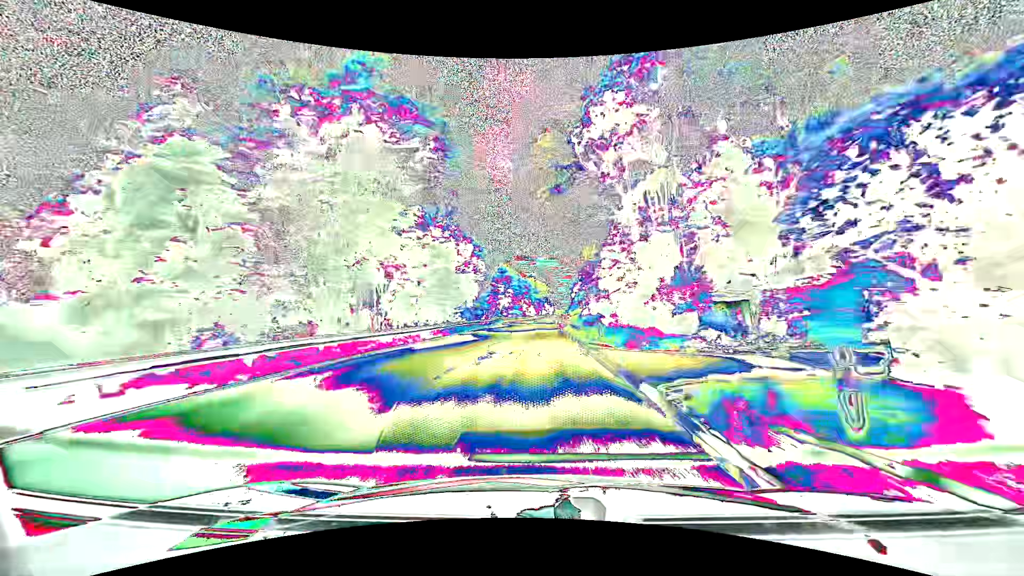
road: primary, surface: asphalt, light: Day
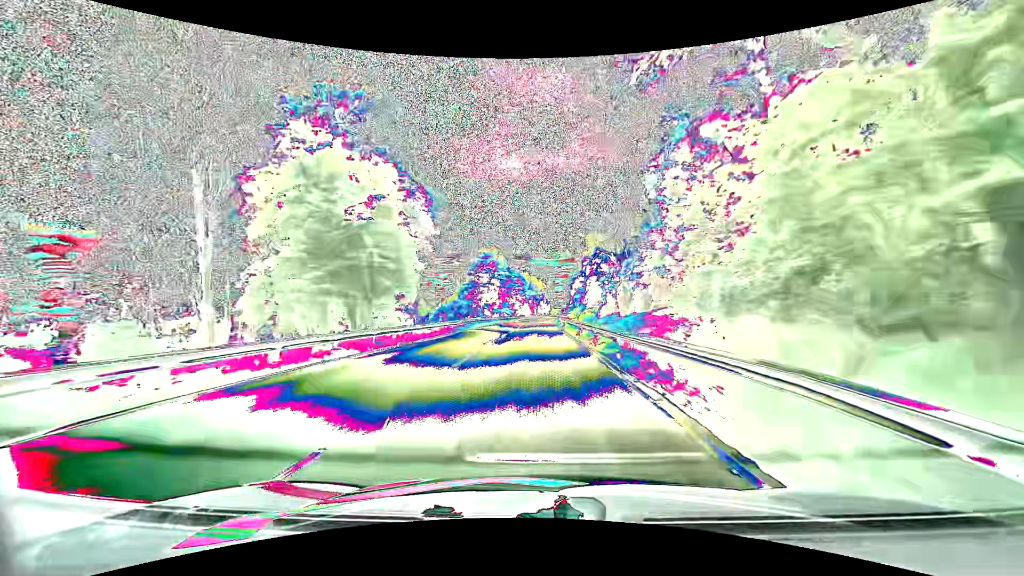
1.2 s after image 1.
(+0.2, +30.8) m; +1°
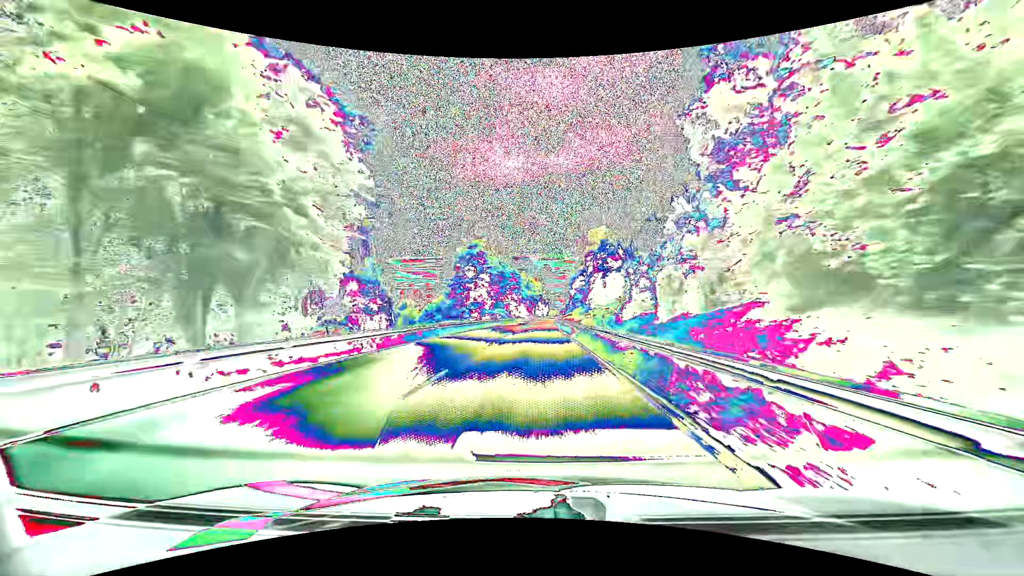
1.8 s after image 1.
(0.0, +15.5) m; 0°
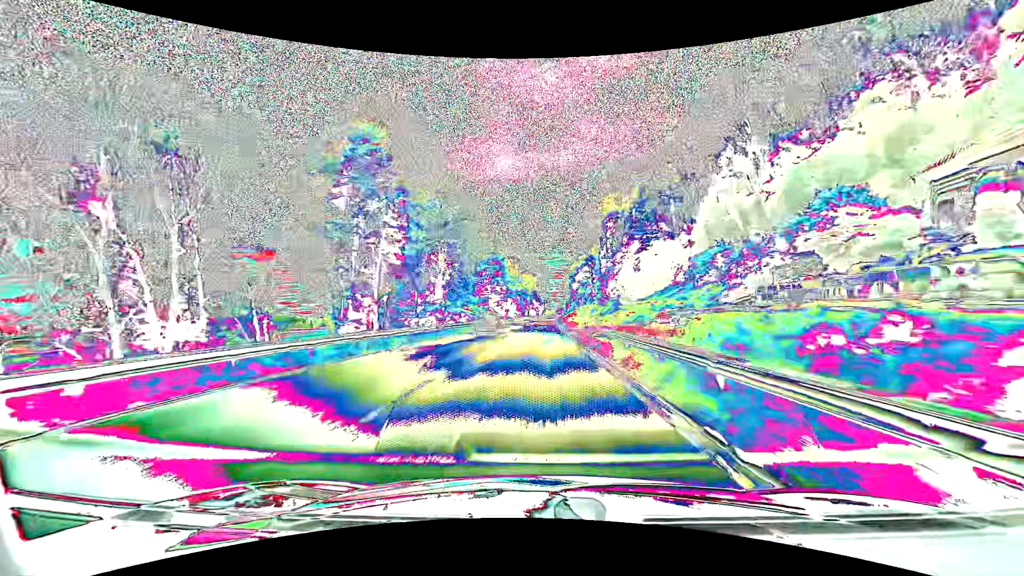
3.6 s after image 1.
(+0.1, +46.5) m; +1°
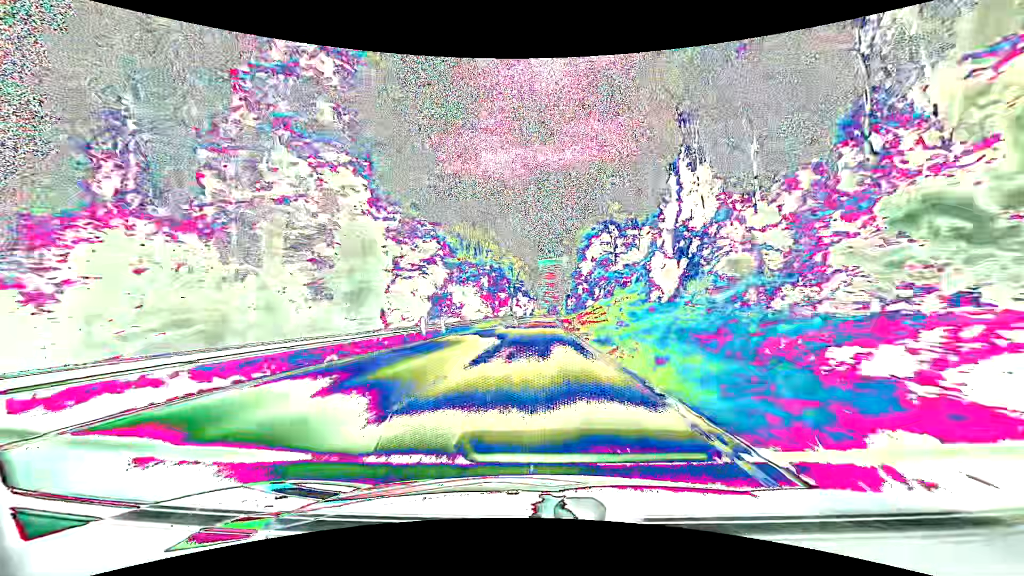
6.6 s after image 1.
(+0.6, +78.1) m; +1°
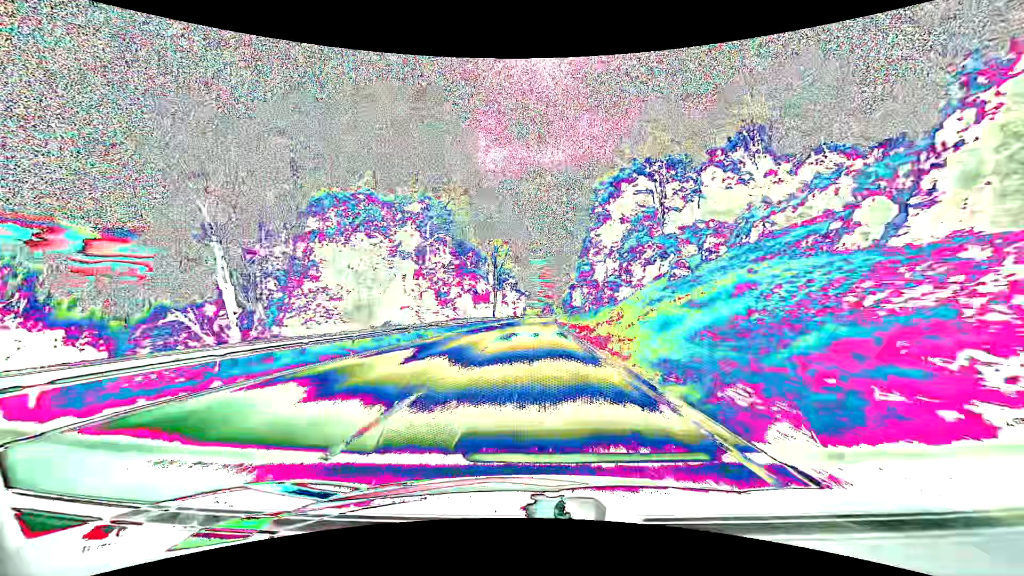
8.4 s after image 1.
(+0.5, +47.2) m; +1°
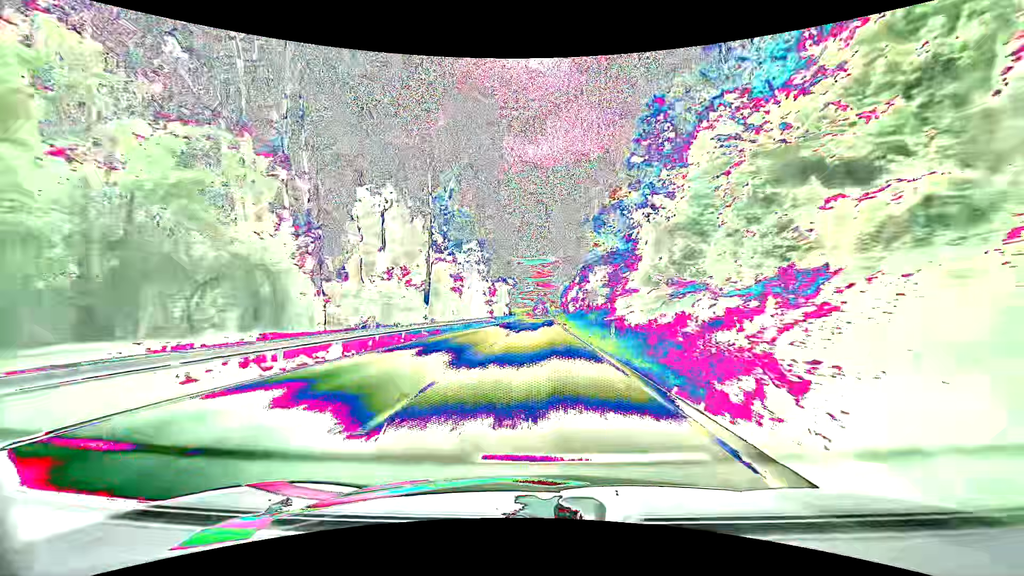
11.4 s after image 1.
(+1.0, +77.5) m; +2°
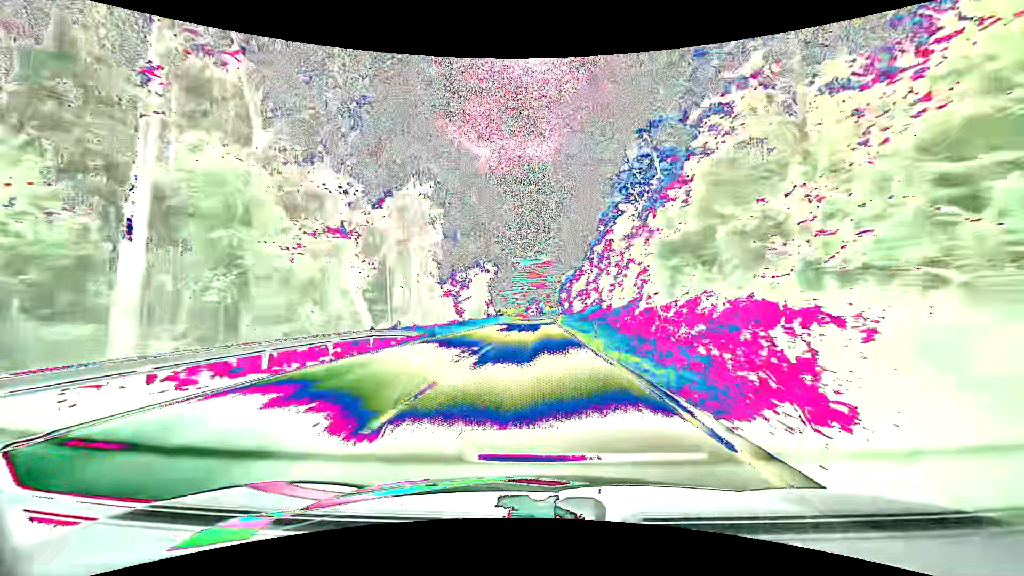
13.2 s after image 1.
(0.0, +44.8) m; 0°
(0, +10) (0, +20) (0, +30) (+1, +40) (+1, +50) (+1, +60) (+1, +70) (+2, +80) (+2, +90) (+2, +100) m
